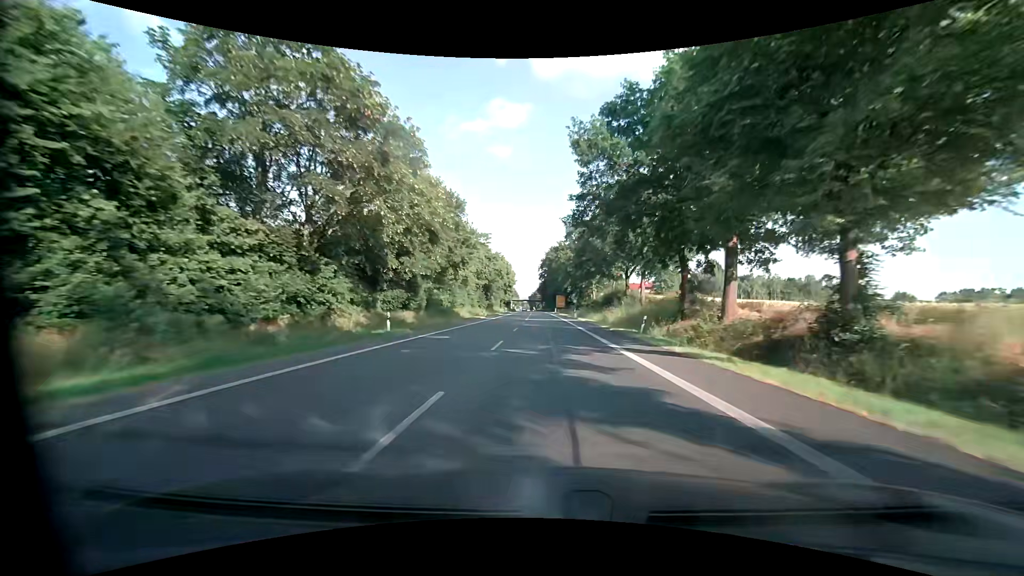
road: primary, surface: asphalt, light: Day
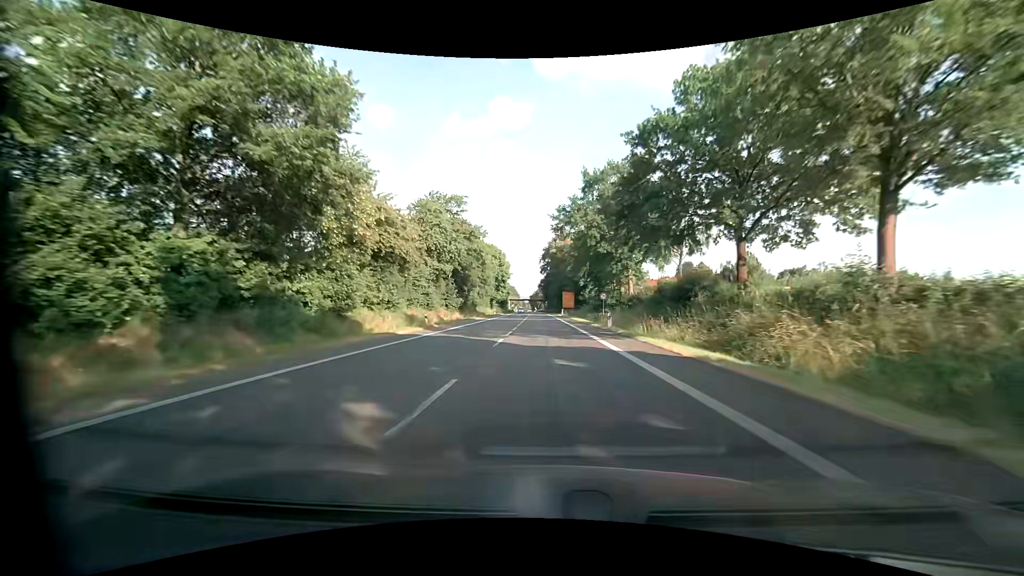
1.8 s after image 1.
(0.0, +34.0) m; +1°
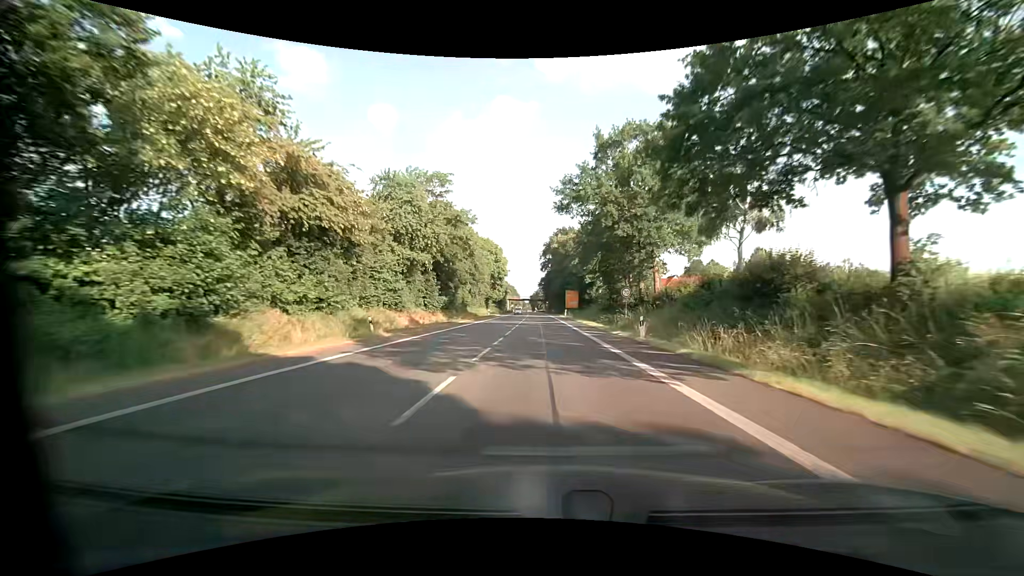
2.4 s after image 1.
(-0.2, +11.3) m; -1°
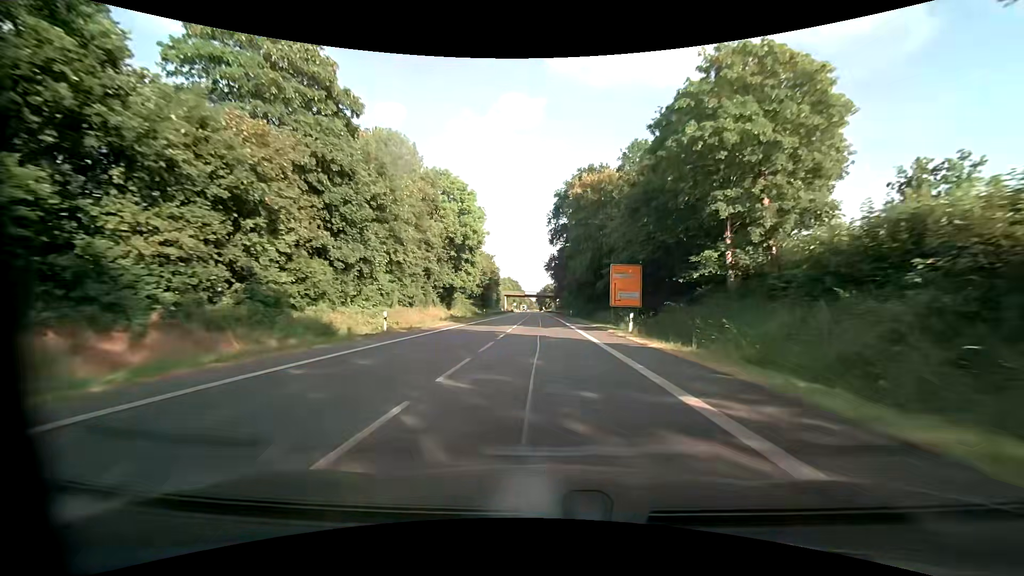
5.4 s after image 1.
(-0.4, +56.6) m; -1°
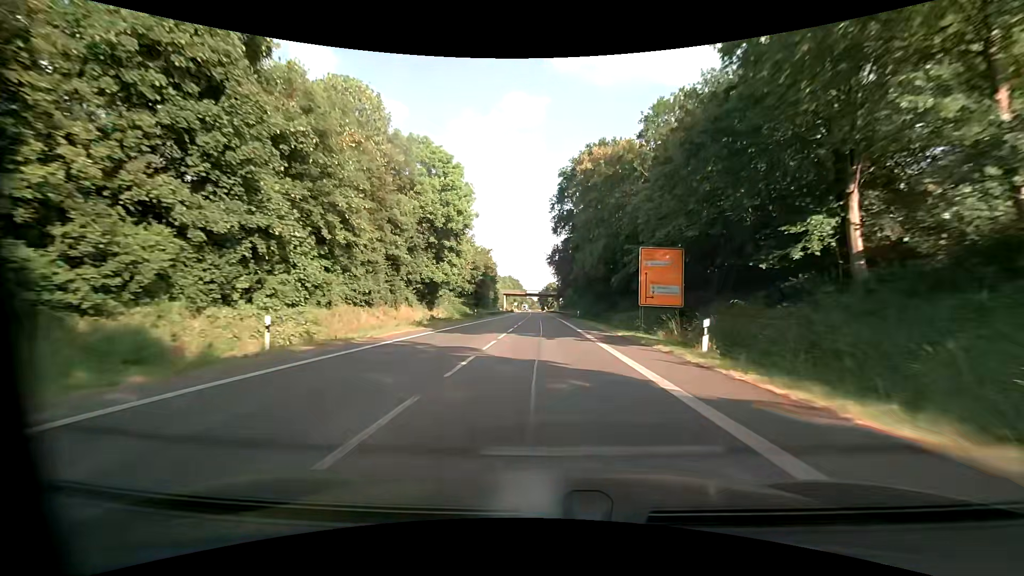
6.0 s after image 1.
(0.0, +11.3) m; 0°
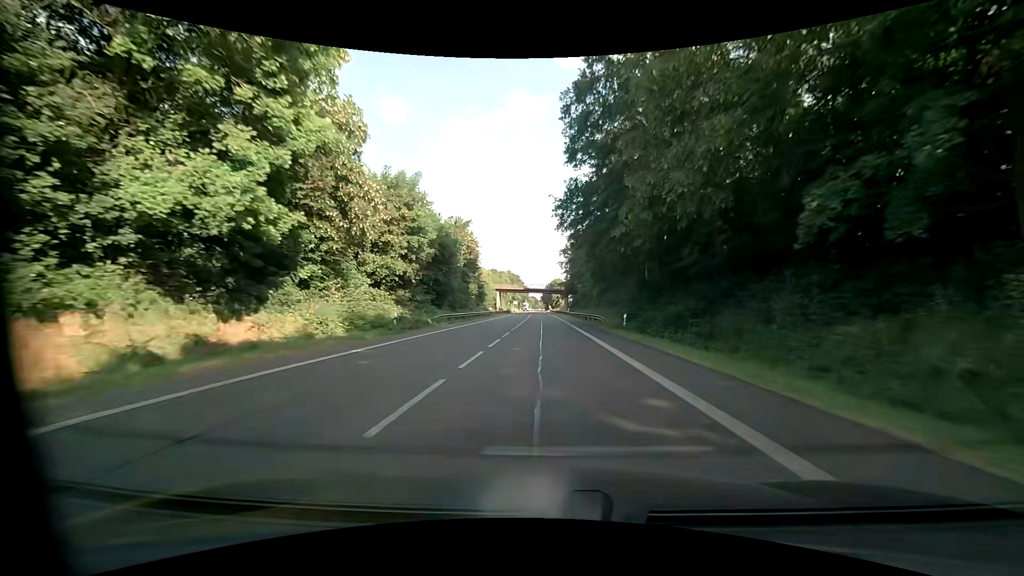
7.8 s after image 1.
(-0.2, +34.0) m; -1°
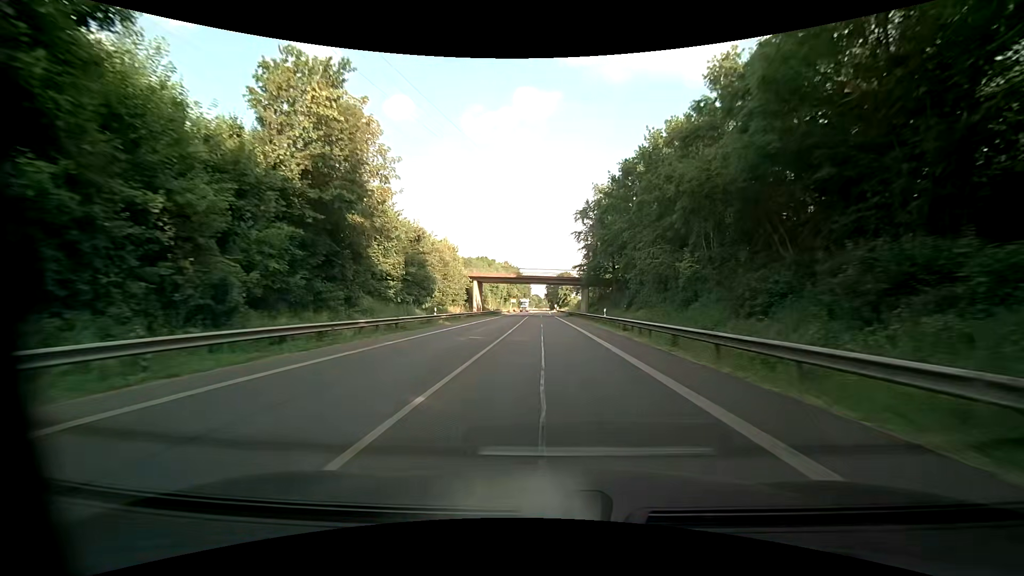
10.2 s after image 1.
(-0.2, +45.3) m; 0°
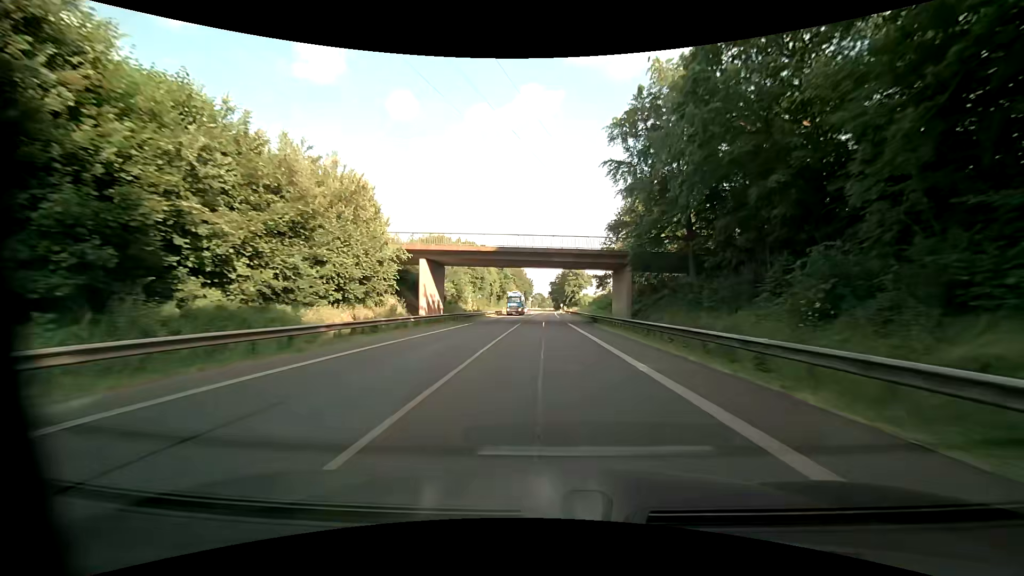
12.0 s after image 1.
(-0.1, +34.0) m; -1°
(0, +10) (0, +20) (0, +30) (0, +40) (0, +50) (+1, +60) (+1, +70) (+1, +80) (+1, +90) (+1, +100) m
